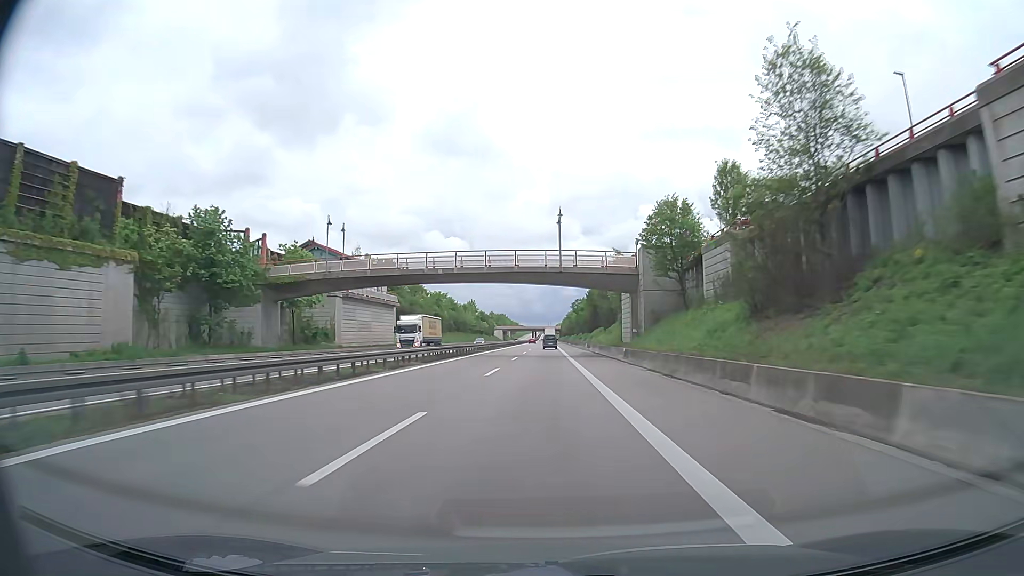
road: trunk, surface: asphalt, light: Day
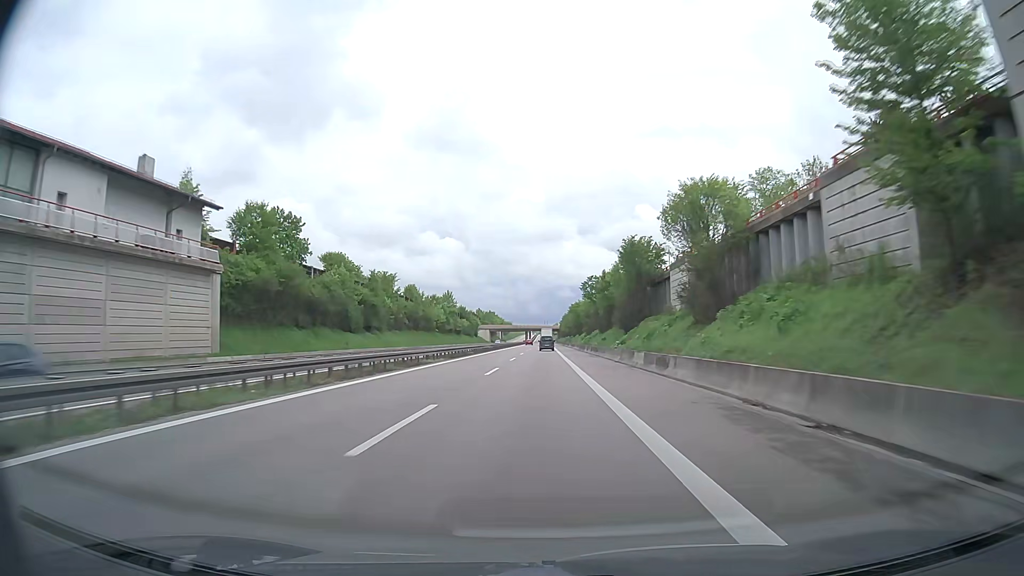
(+0.3, +52.7) m; +1°
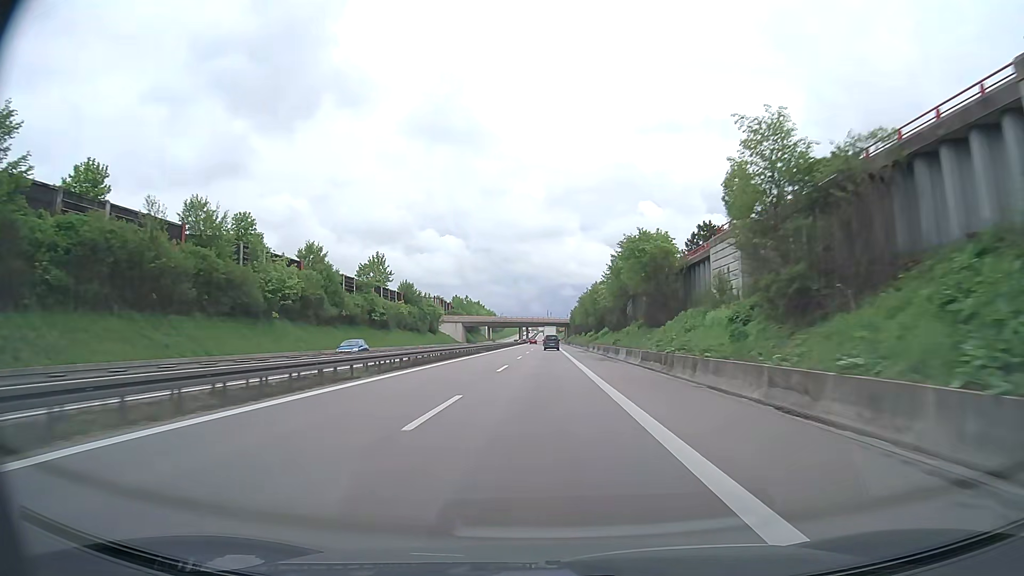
(-0.6, +88.5) m; 0°
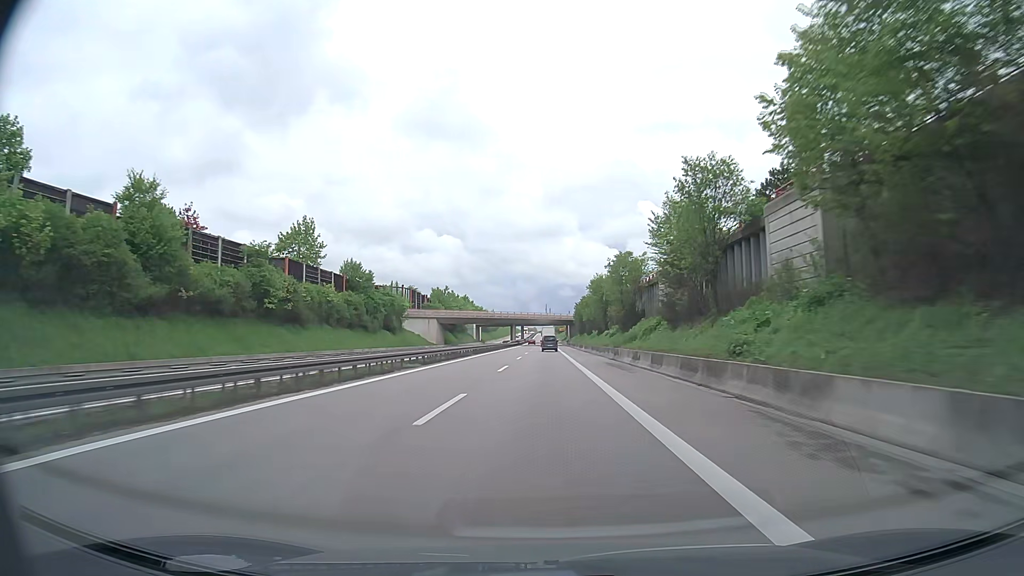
(0.0, +35.6) m; 0°
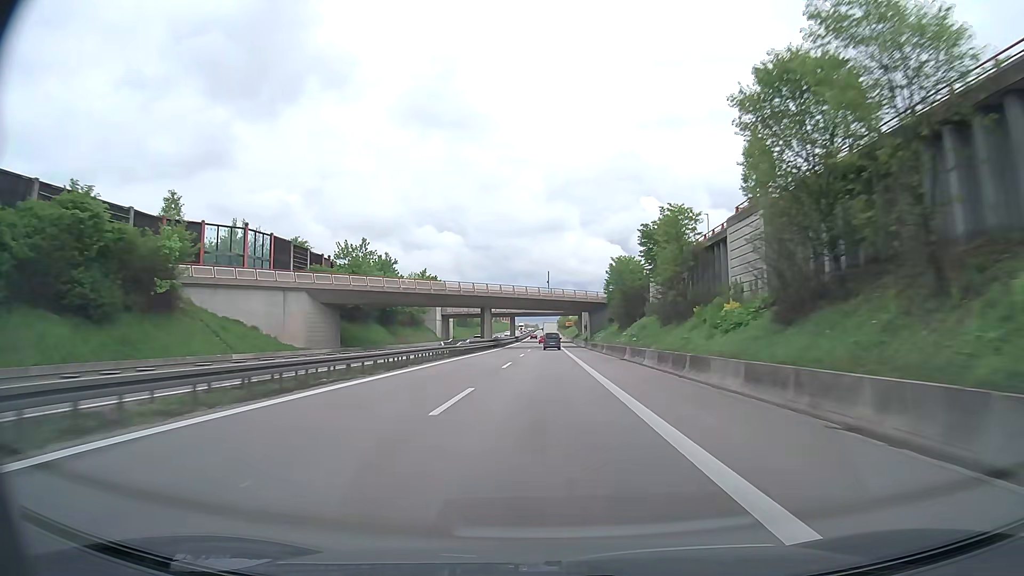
(-0.1, +71.5) m; 0°
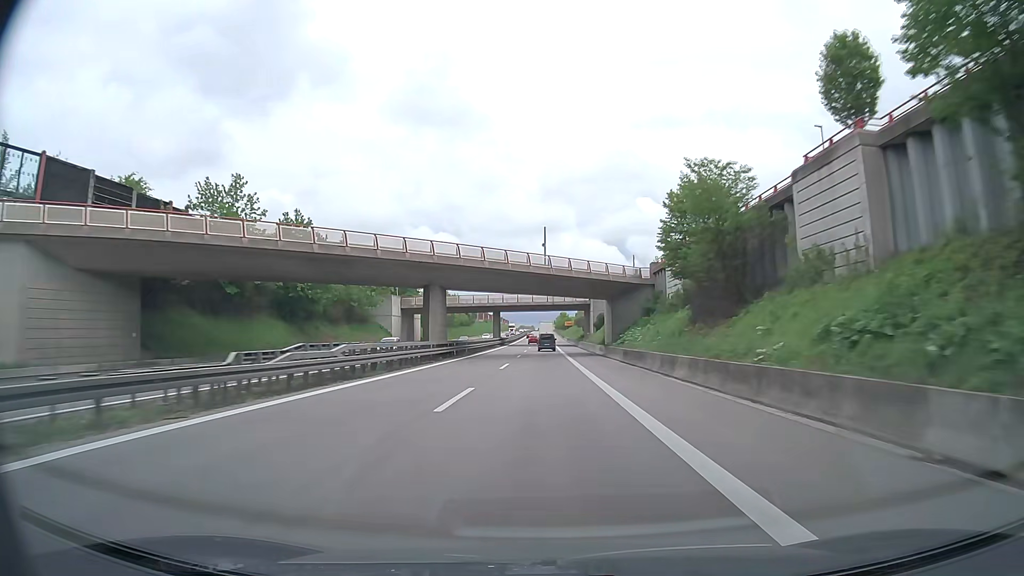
(+0.1, +35.3) m; 0°
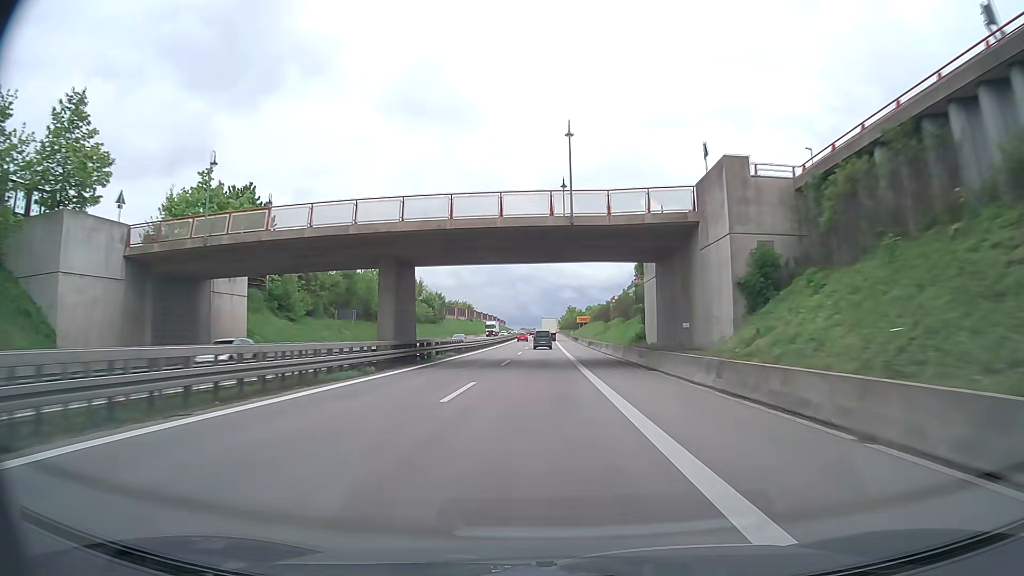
(-0.2, +70.9) m; -1°
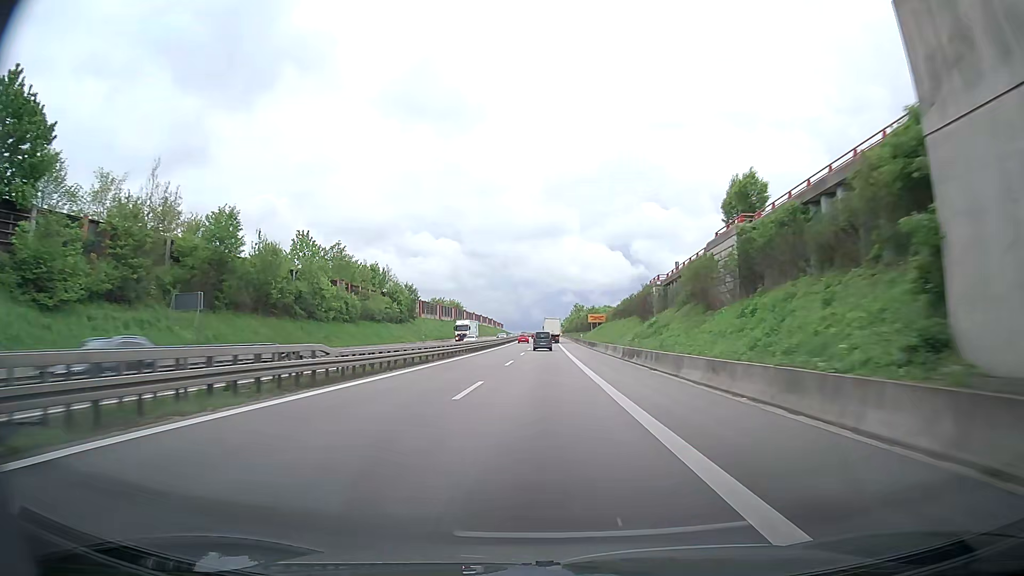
(+0.3, +35.4) m; +1°
(0, +10) (0, +20) (0, +30) (0, +40) (0, +50) (0, +60) (0, +70) (0, +80) (0, +90) (0, +100) m
